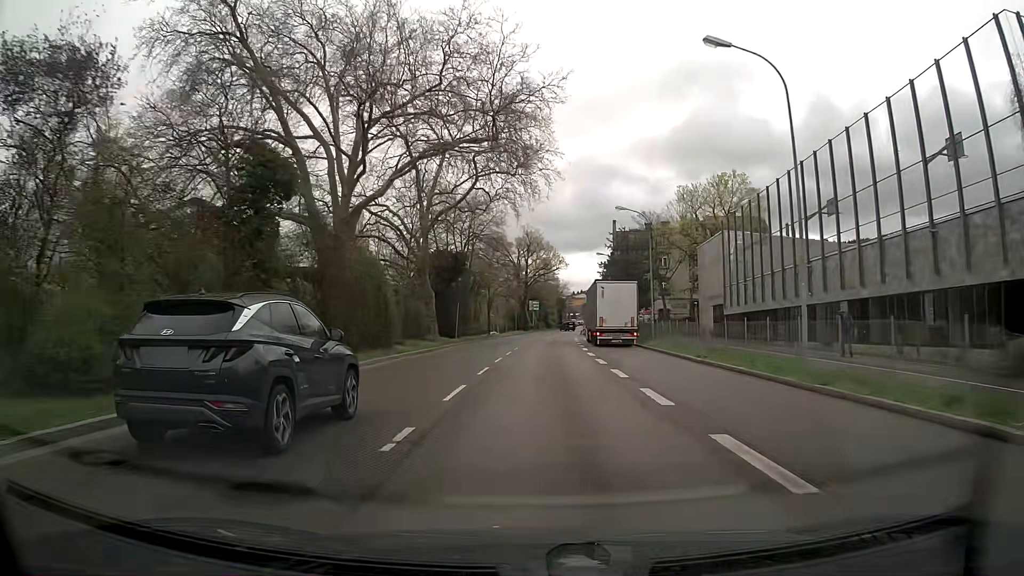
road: trunk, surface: asphalt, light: Day
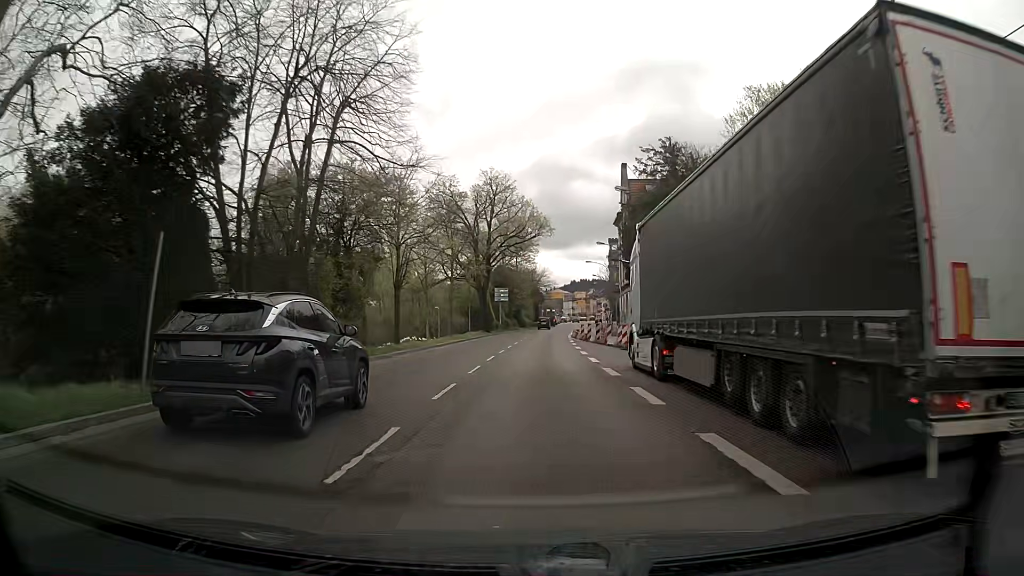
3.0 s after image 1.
(+0.9, +36.2) m; +3°
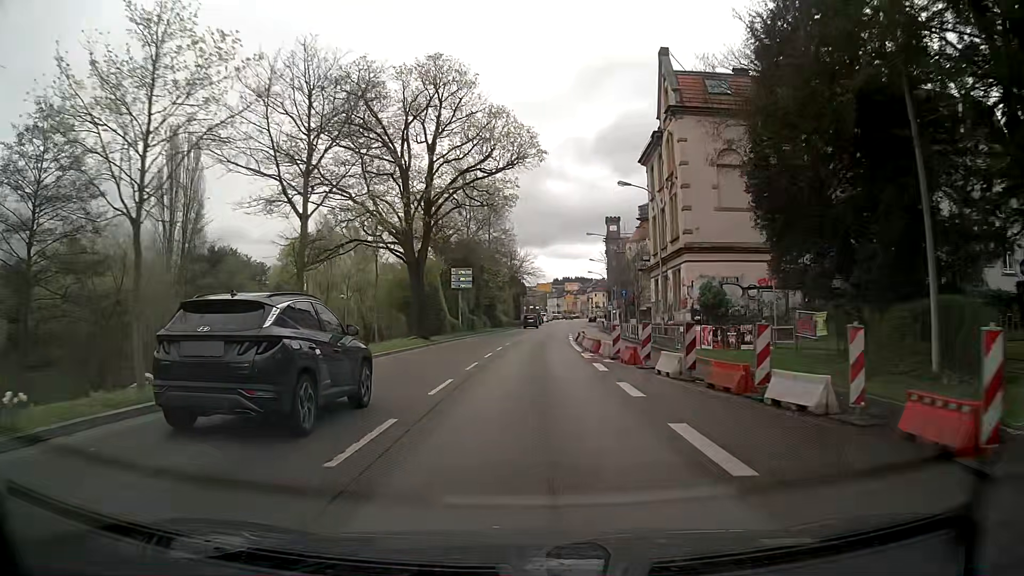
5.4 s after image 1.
(+0.2, +29.6) m; +2°
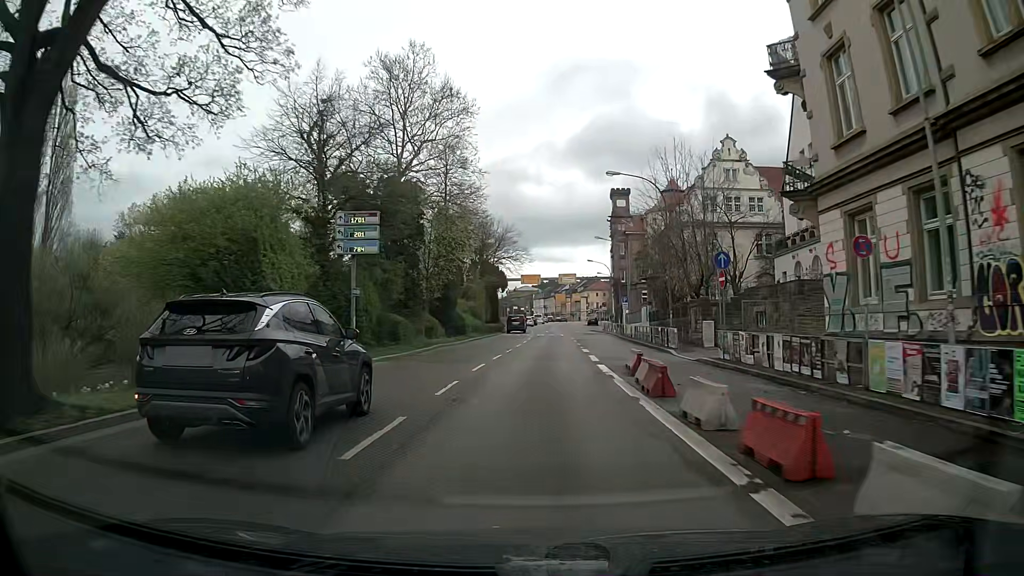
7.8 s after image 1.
(0.0, +29.6) m; 0°
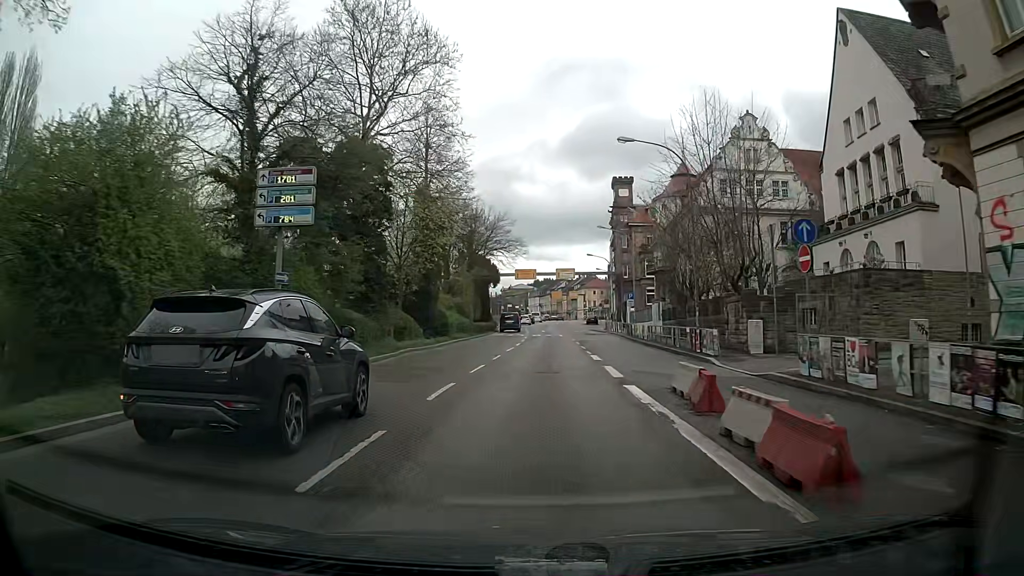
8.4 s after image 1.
(0.0, +7.3) m; 0°
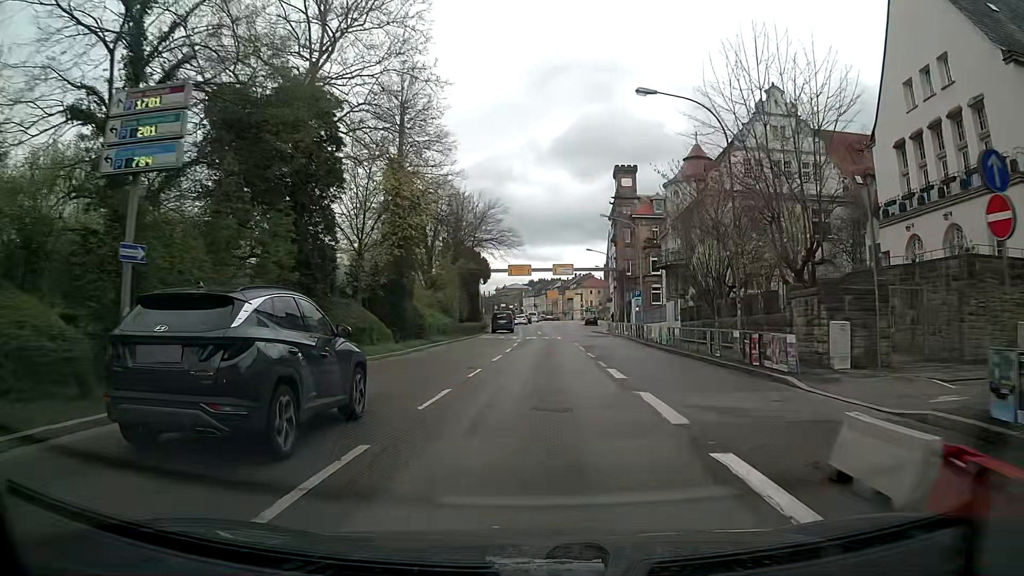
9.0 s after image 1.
(+0.1, +7.3) m; +2°
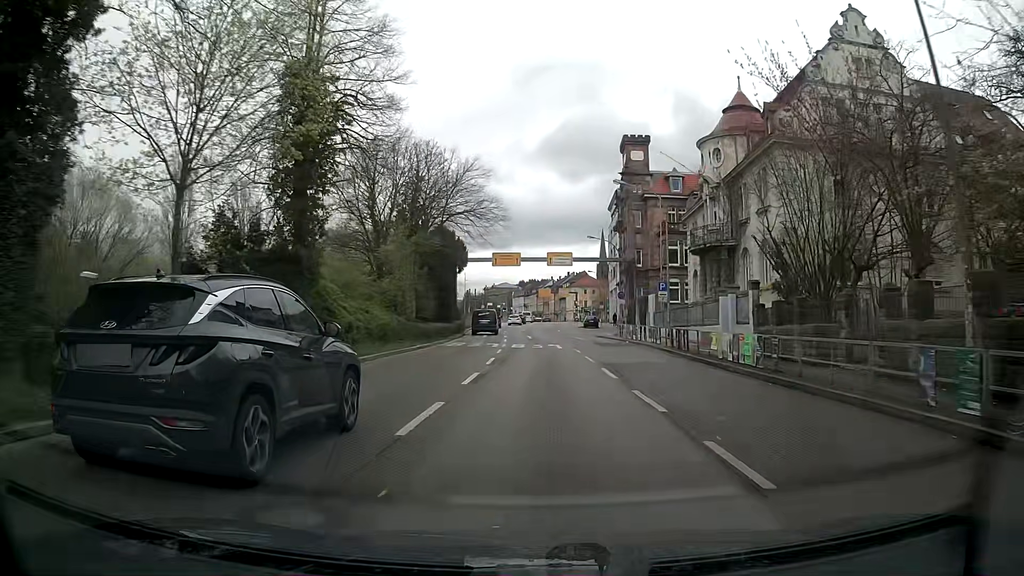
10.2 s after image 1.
(0.0, +14.5) m; +1°
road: primary
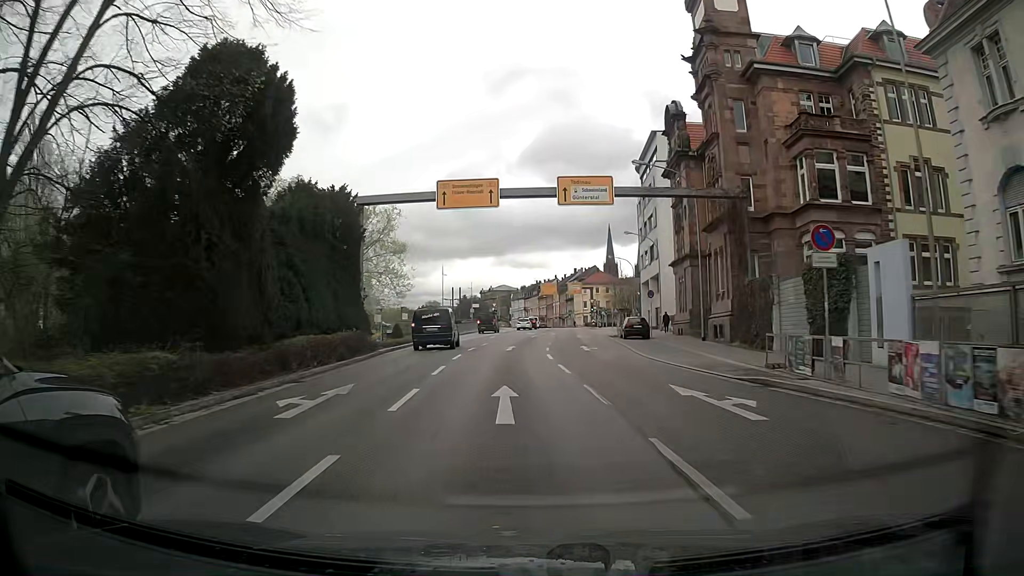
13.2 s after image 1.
(+0.2, +35.5) m; 0°
(0, +10) (0, +20) (-1, +30) (-1, +40) (0, +50) (0, +60) (+1, +70) (+2, +80) (+2, +90) (+2, +100) m
